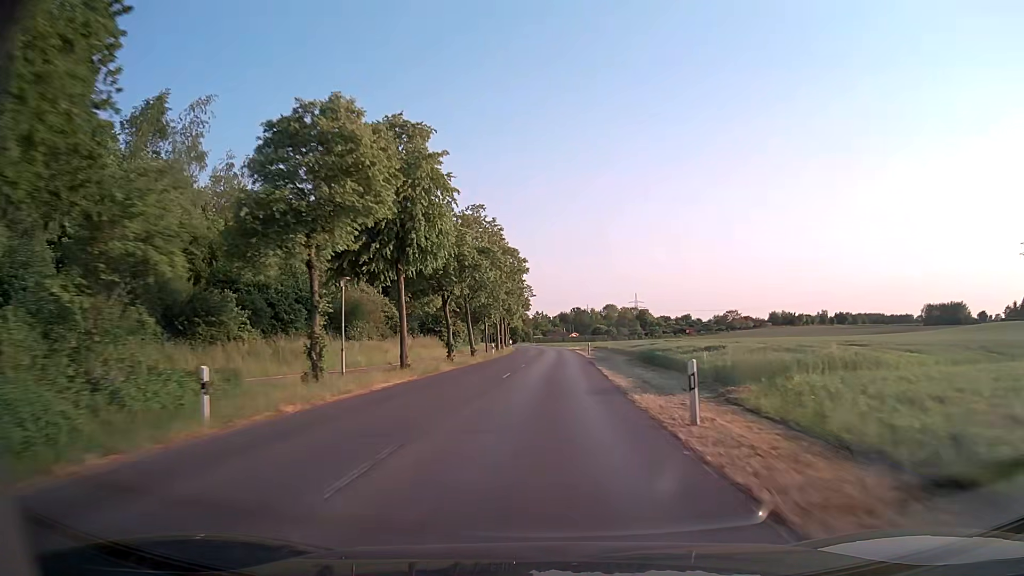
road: tertiary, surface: asphalt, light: Day
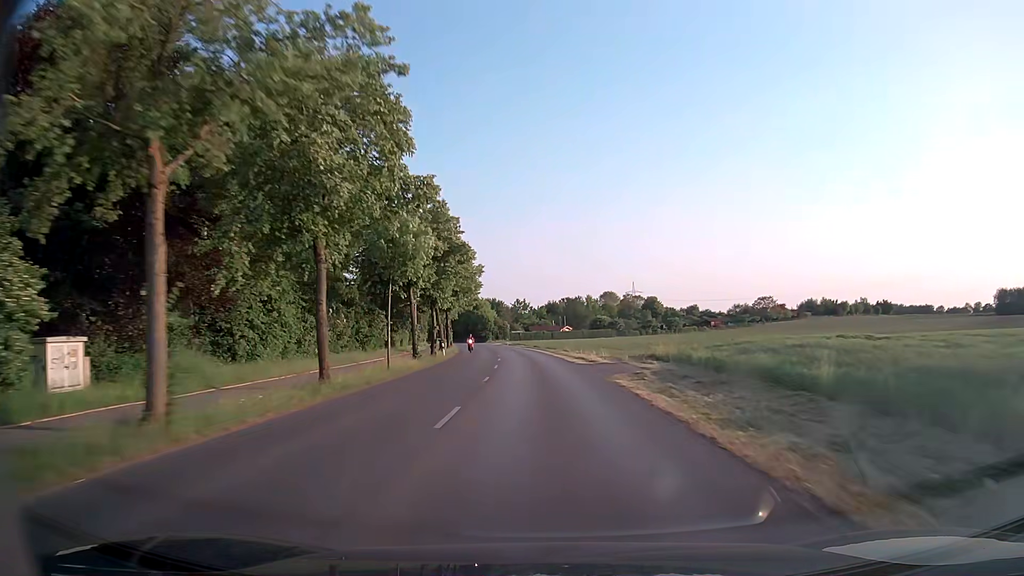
(+1.0, +59.7) m; +1°
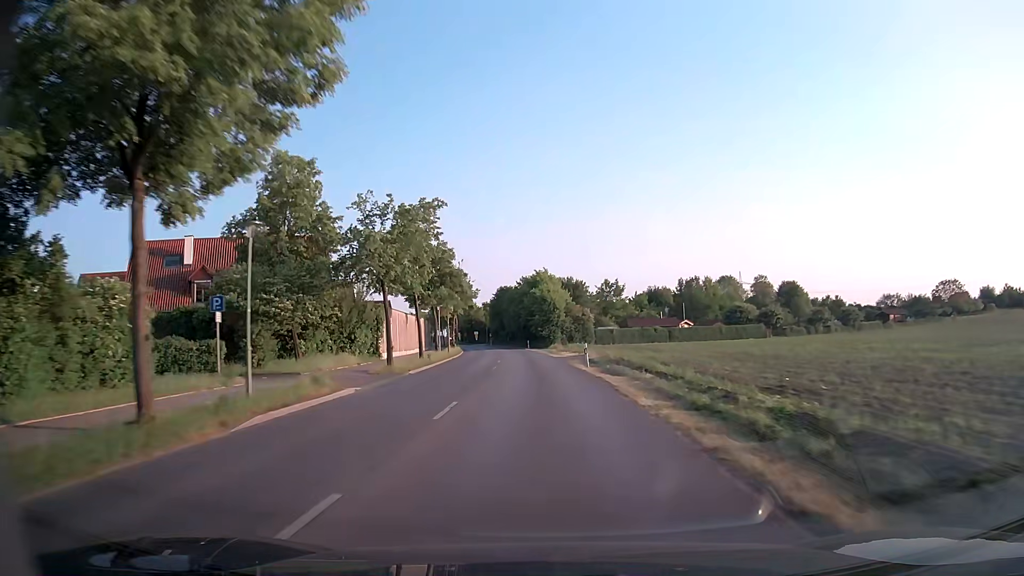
(-3.5, +68.7) m; -7°
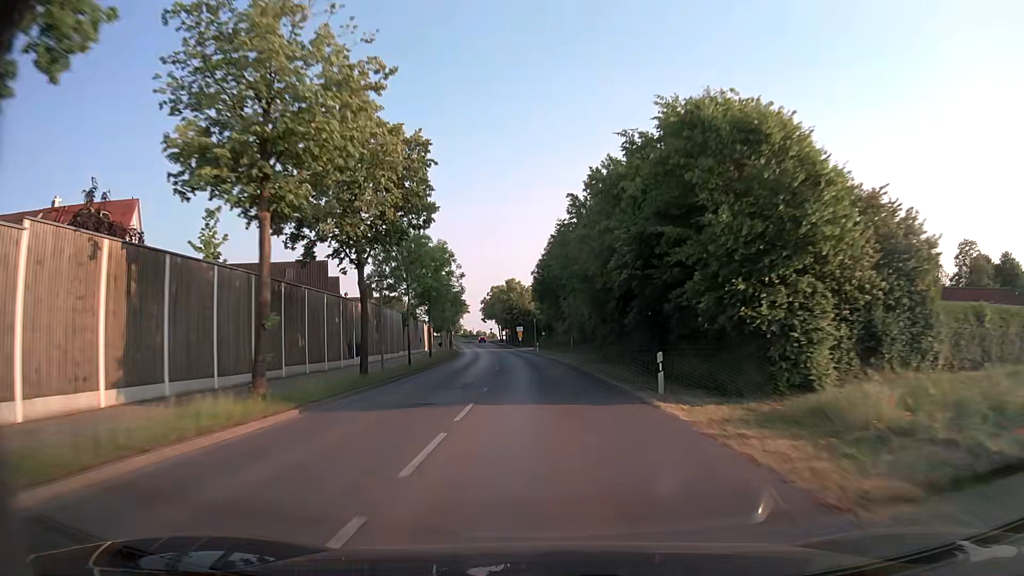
(-3.3, +64.7) m; -6°
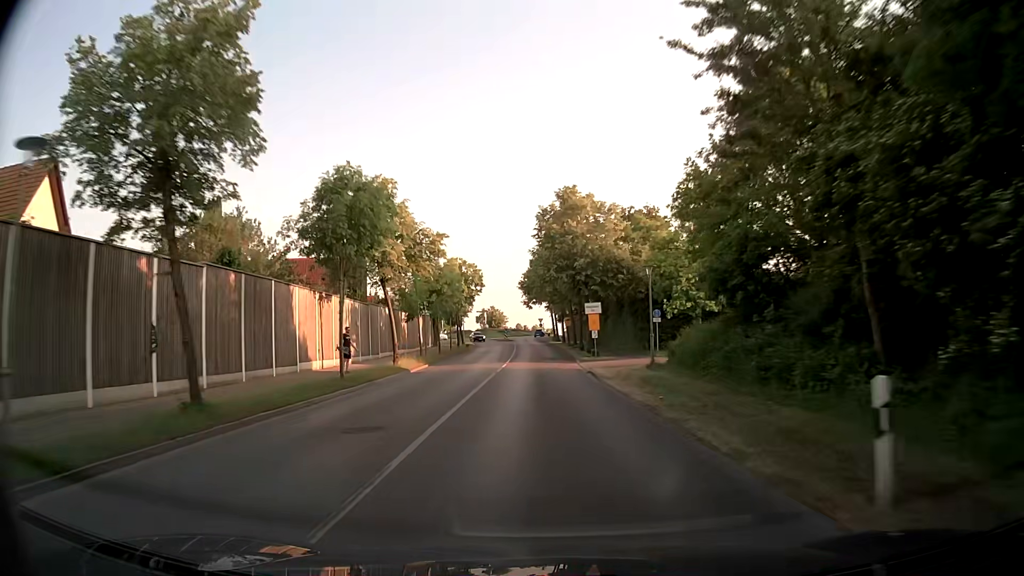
(-3.1, +60.8) m; -5°
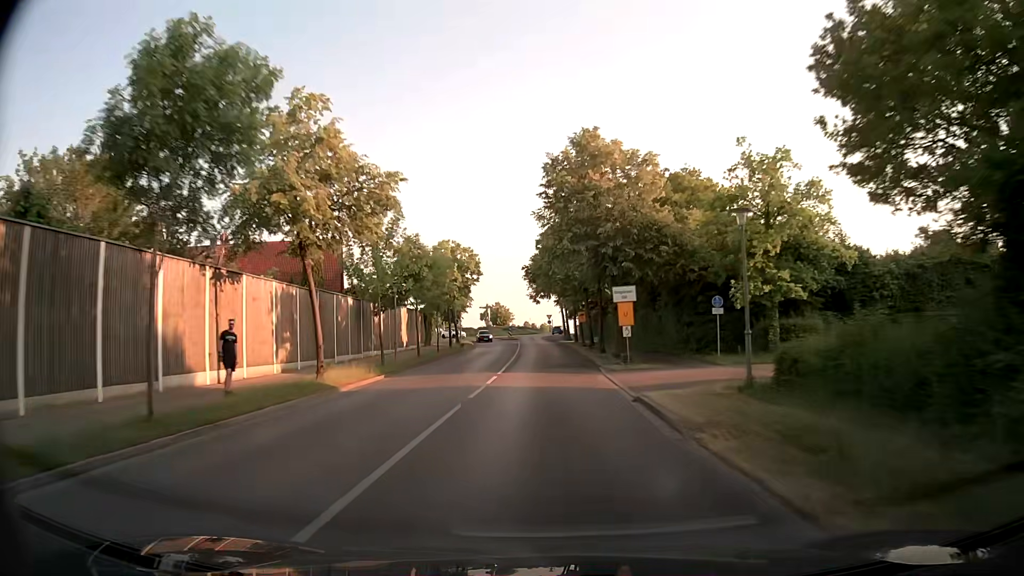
(-0.1, +11.4) m; -1°
